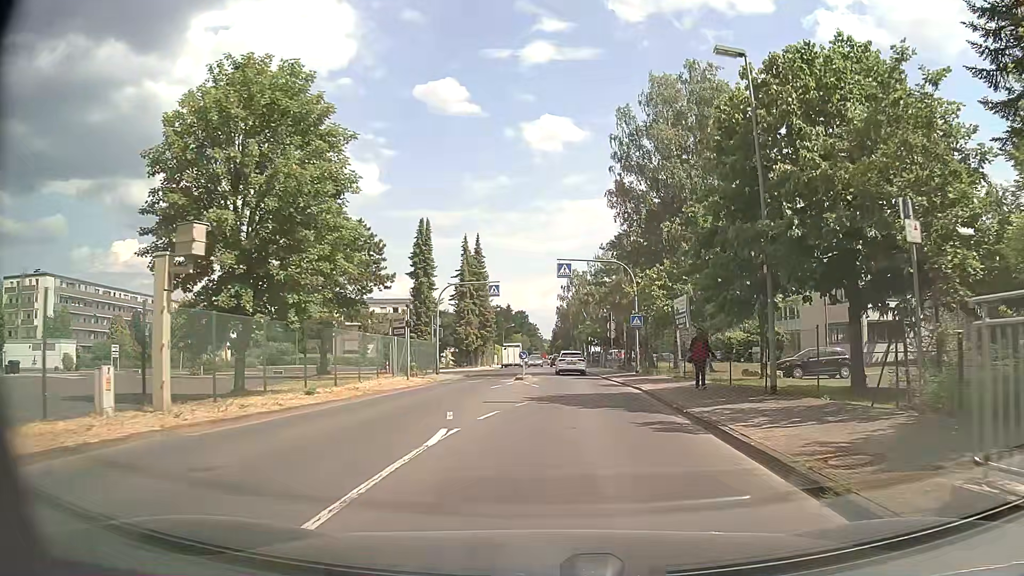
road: residential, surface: asphalt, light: Day
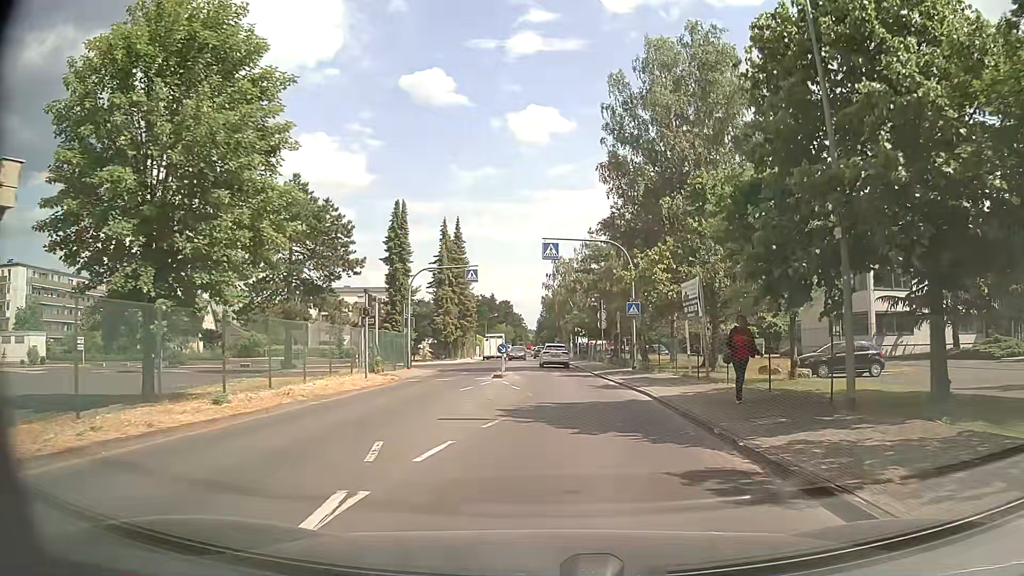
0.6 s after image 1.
(+0.1, +4.6) m; +2°
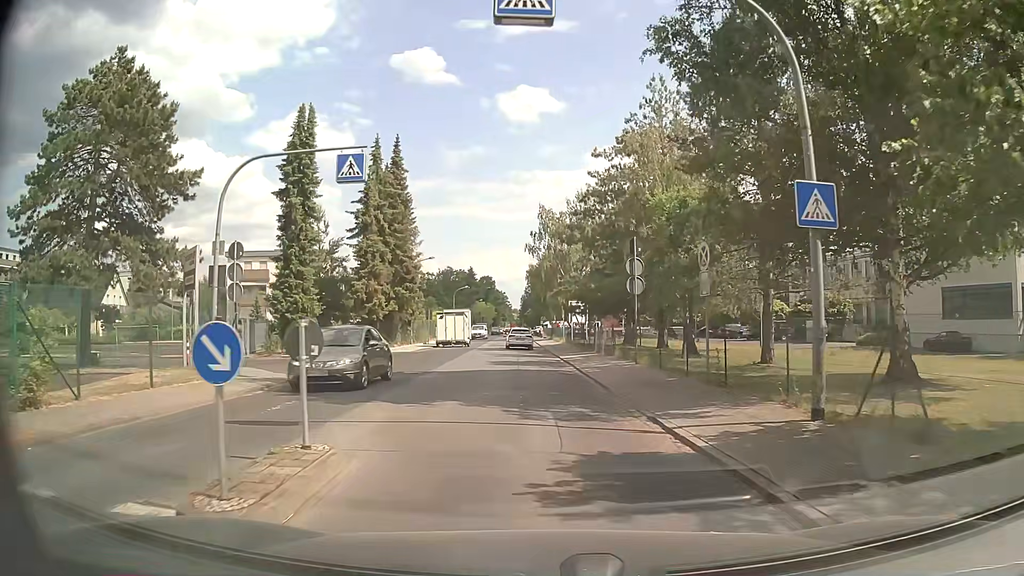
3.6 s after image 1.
(+0.3, +22.7) m; +1°
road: unclassified
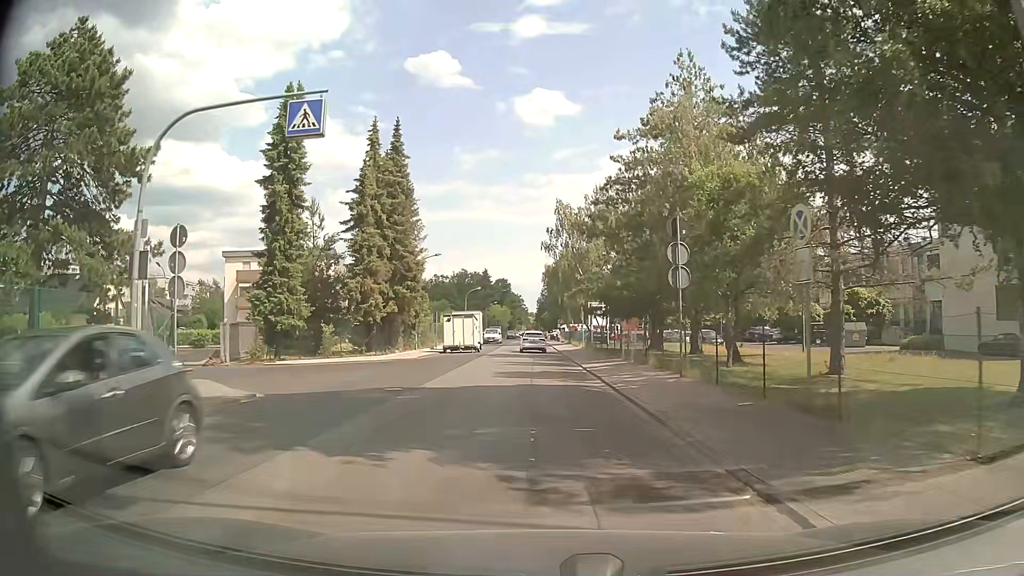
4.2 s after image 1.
(0.0, +4.7) m; -1°
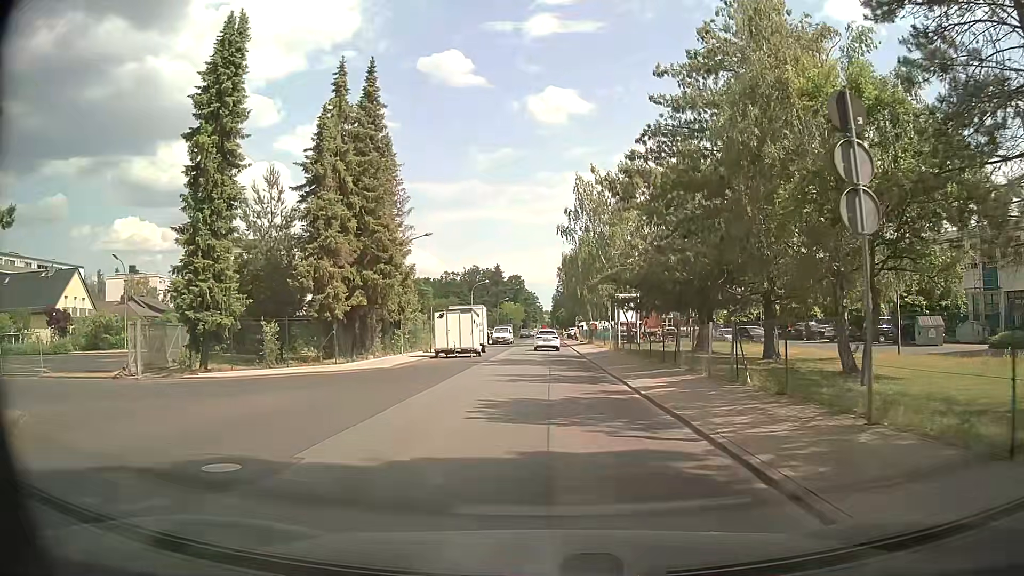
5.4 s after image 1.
(-0.2, +9.8) m; -2°
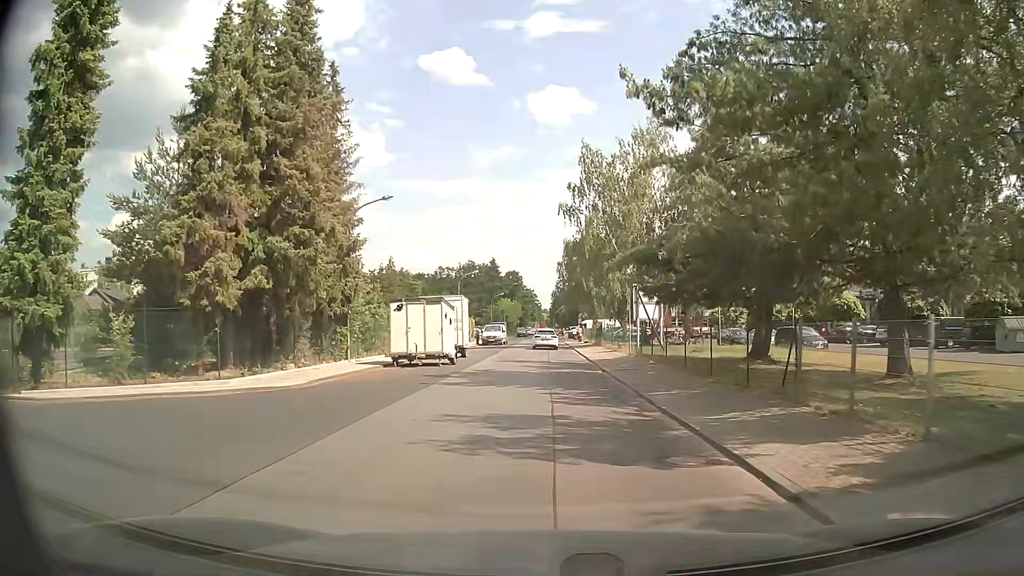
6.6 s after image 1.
(0.0, +10.2) m; 0°
(0, +10) (0, +20) (0, +30) (0, +40) (0, +50) (0, +60) (0, +70) (0, +80) (0, +90) (0, +100) m
